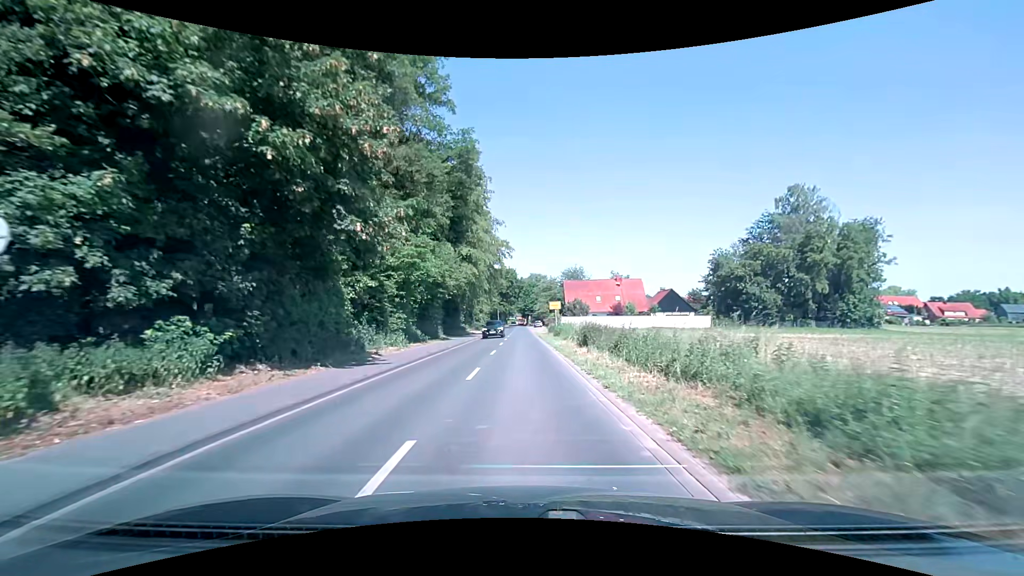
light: Day
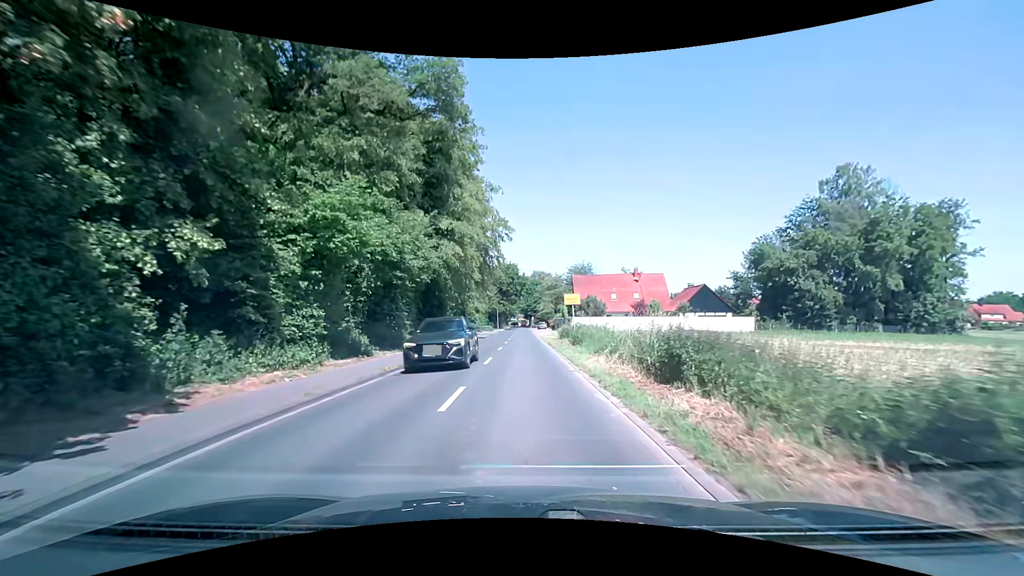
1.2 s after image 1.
(0.0, +13.0) m; 0°
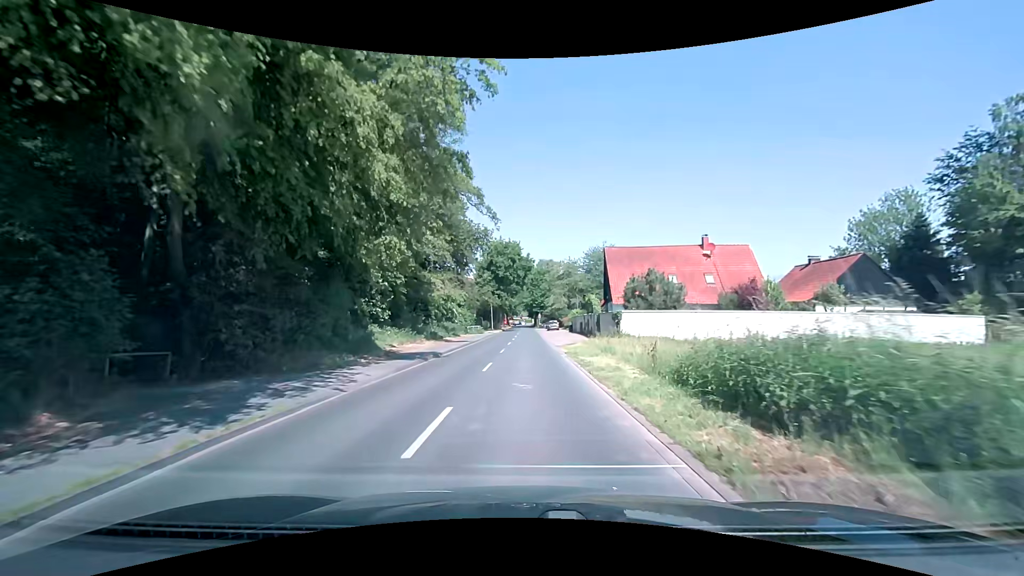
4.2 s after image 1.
(-0.2, +29.4) m; -1°
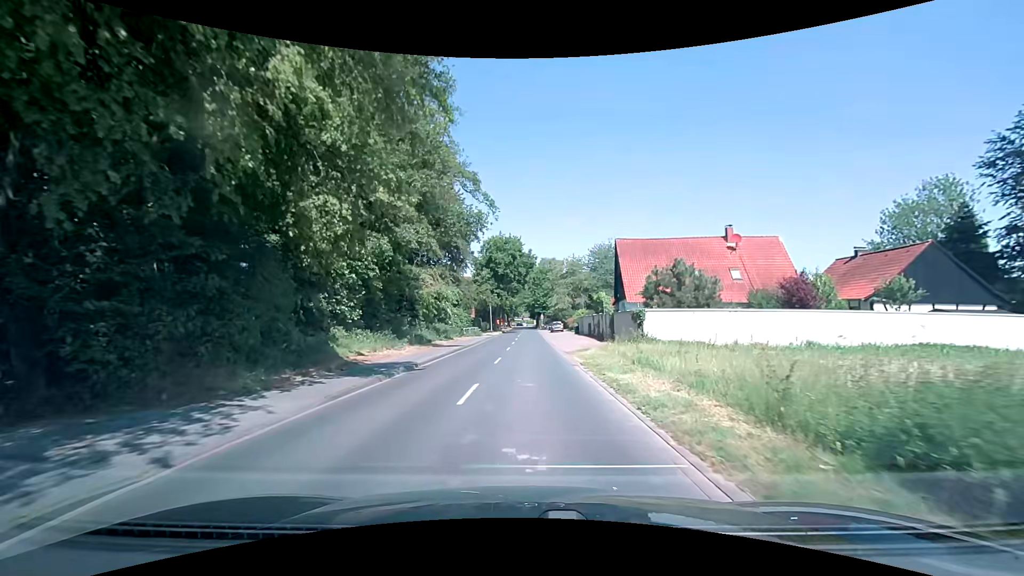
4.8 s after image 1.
(0.0, +5.6) m; 0°
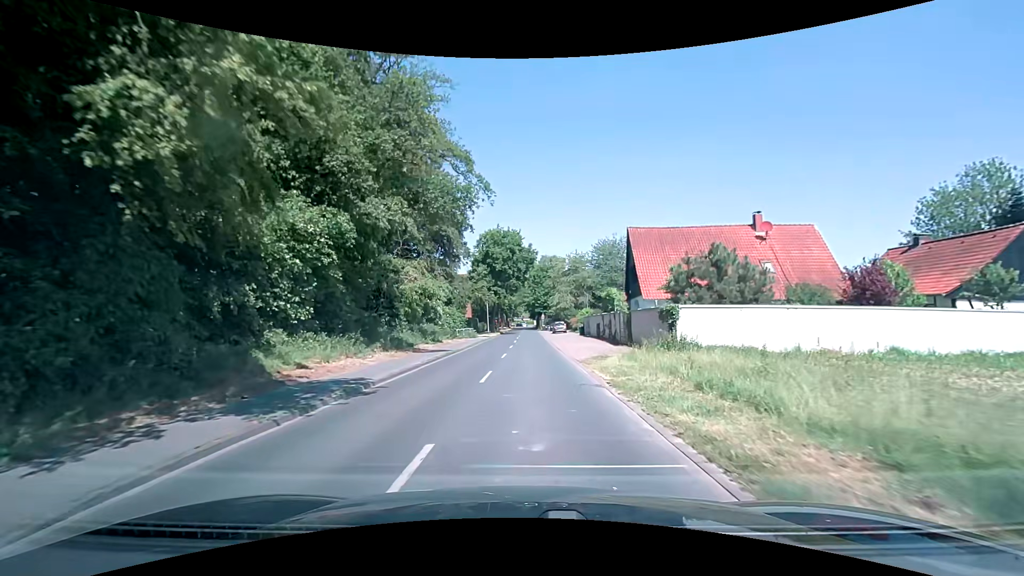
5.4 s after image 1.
(0.0, +5.6) m; -1°
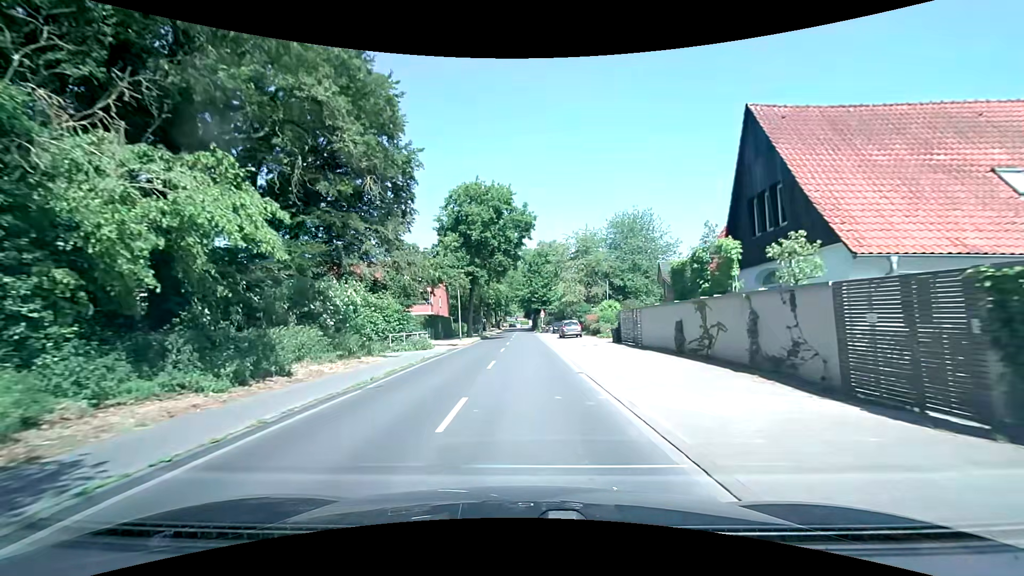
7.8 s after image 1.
(+0.4, +23.4) m; +1°
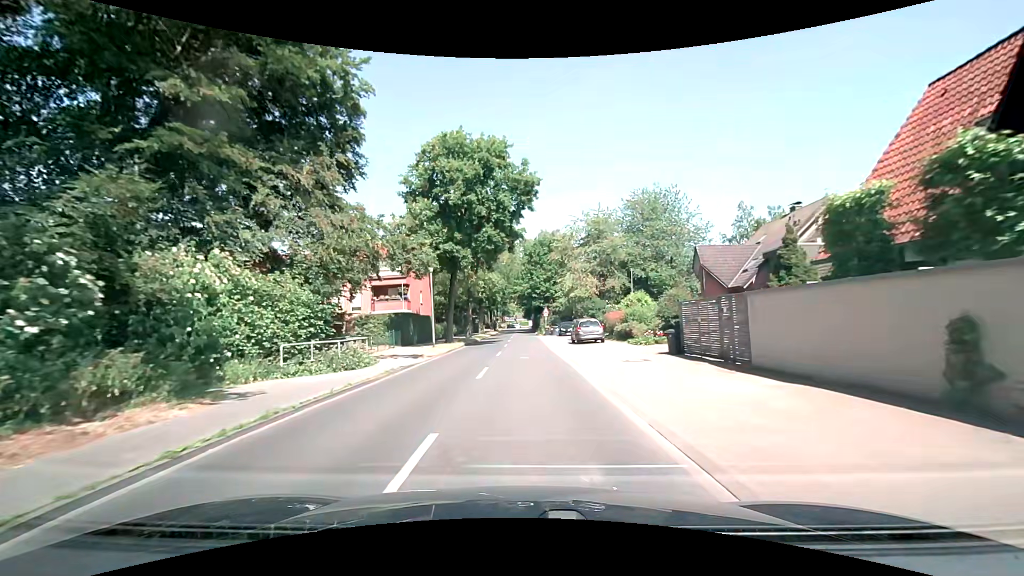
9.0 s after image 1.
(+0.1, +12.2) m; +1°
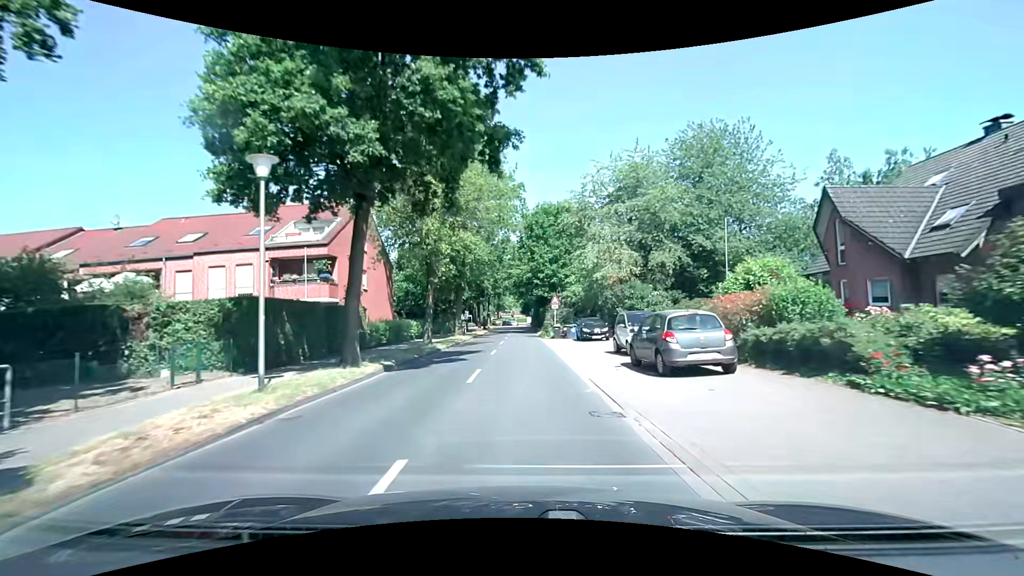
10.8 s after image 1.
(-0.2, +19.2) m; 0°
